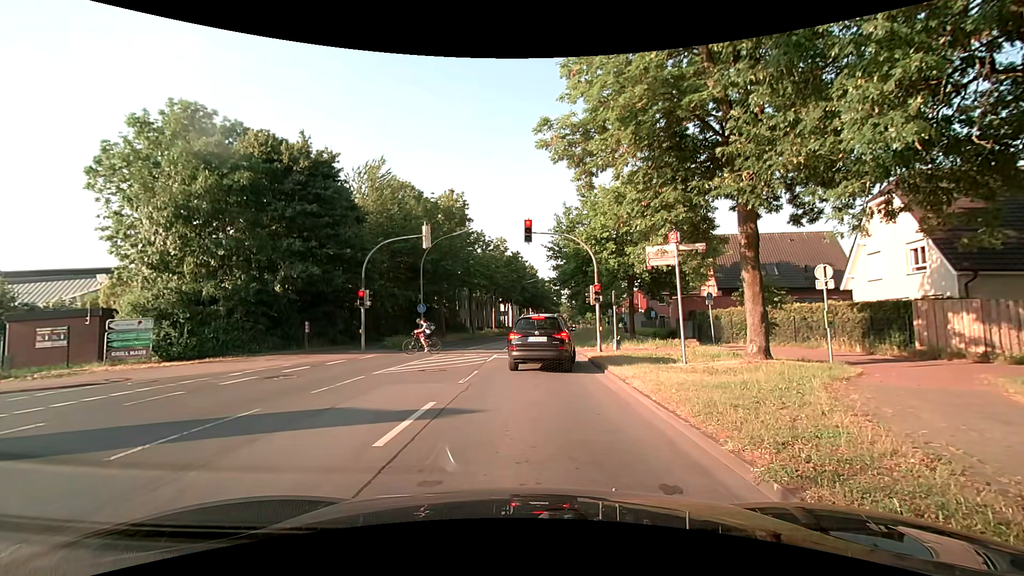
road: secondary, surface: asphalt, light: Day
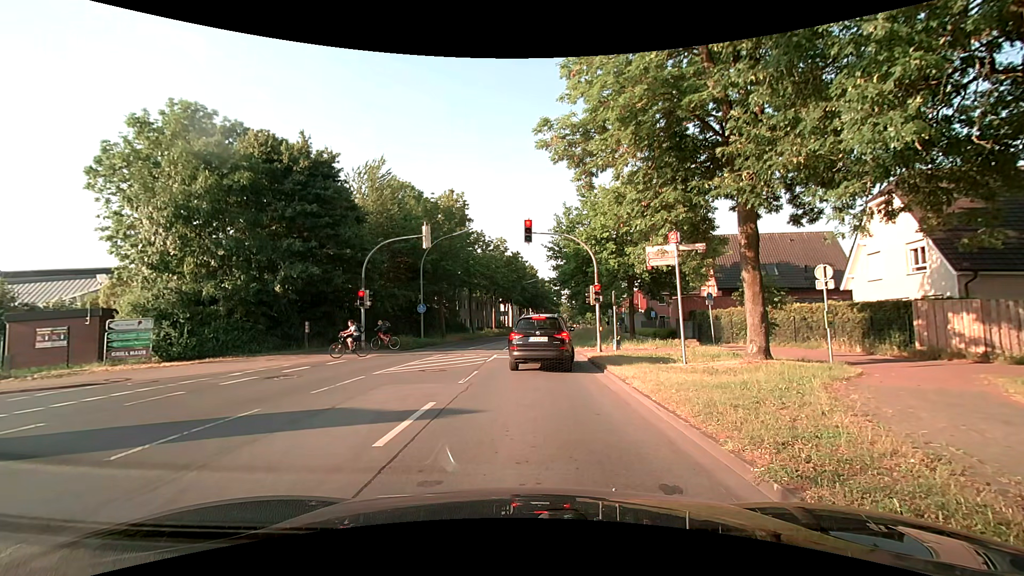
(0.0, 0.0) m; 0°
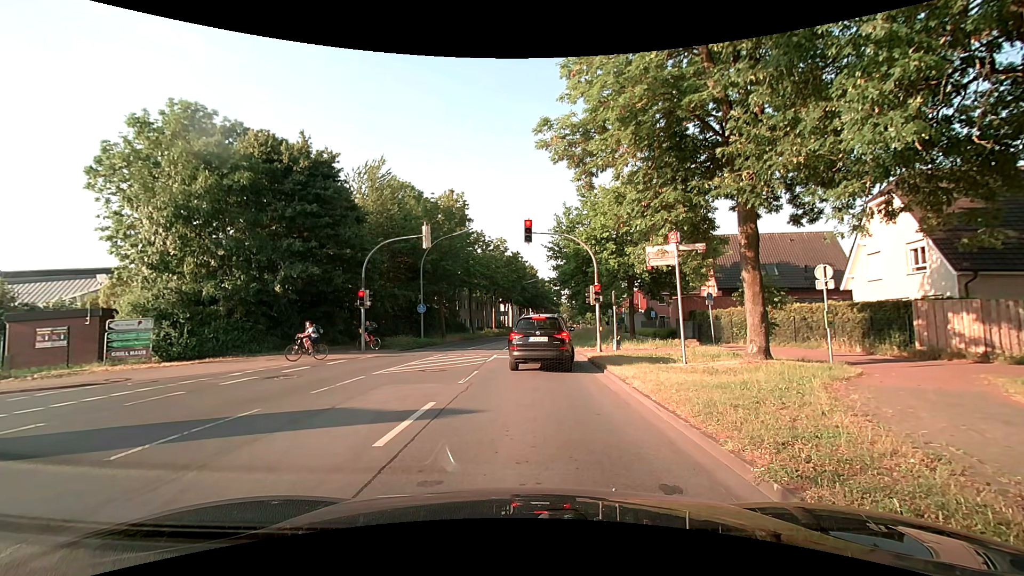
(0.0, 0.0) m; 0°
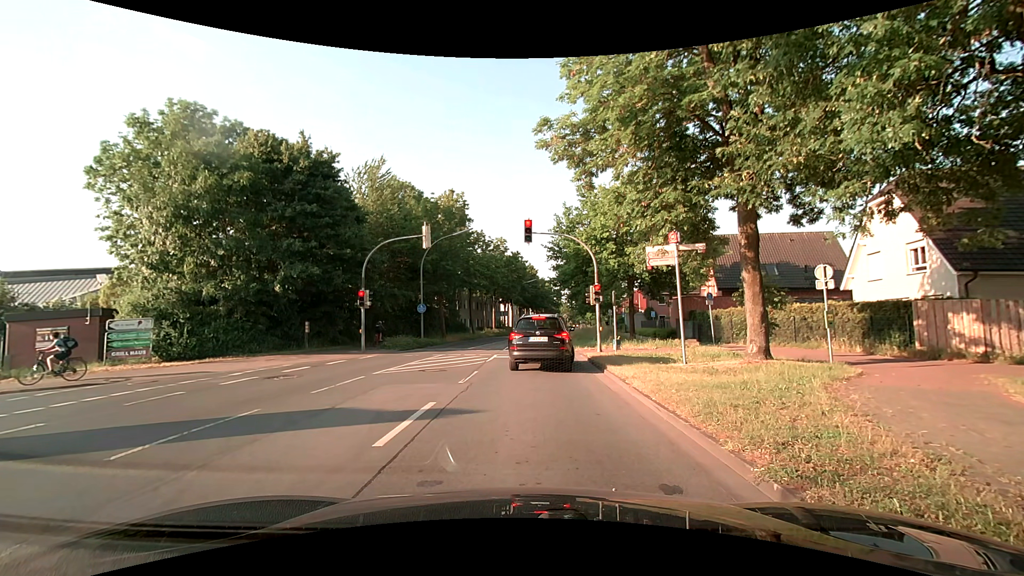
(0.0, 0.0) m; 0°
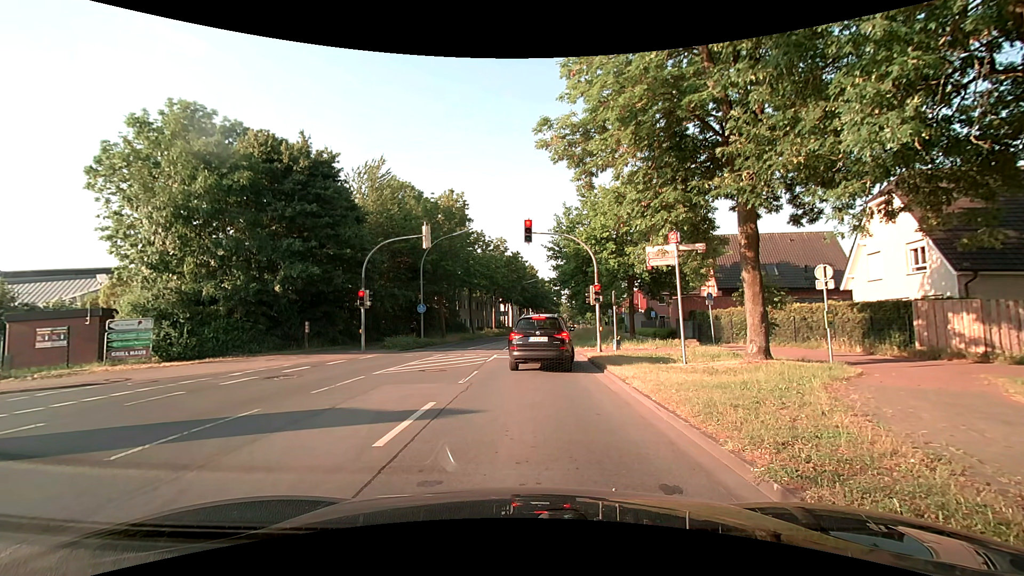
(0.0, 0.0) m; 0°
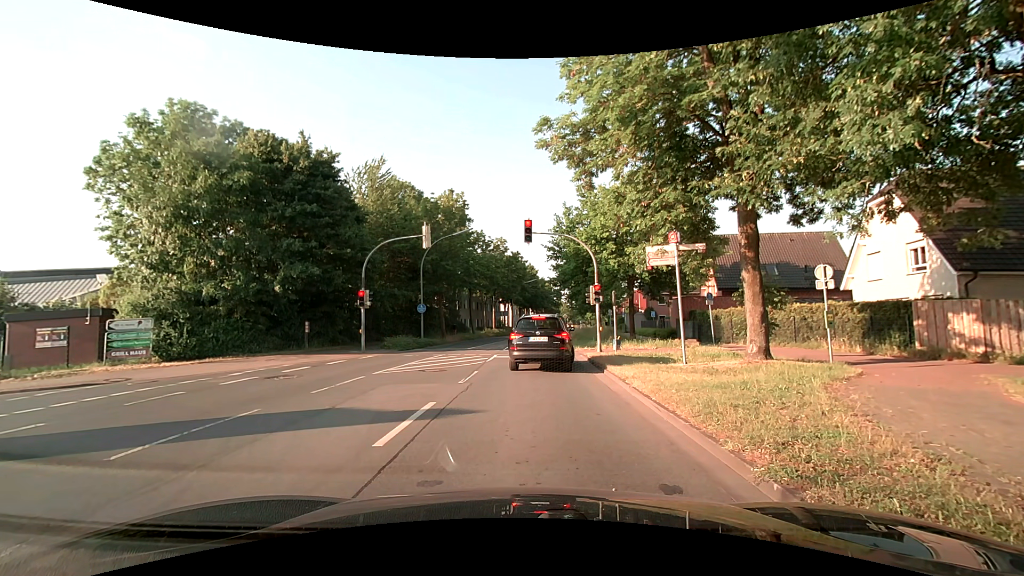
(0.0, 0.0) m; 0°
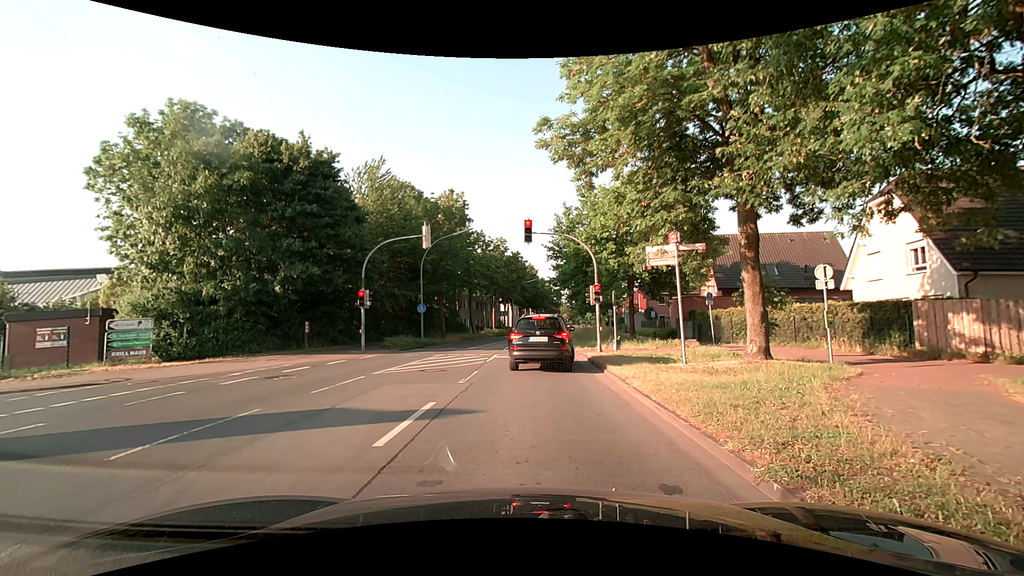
(0.0, 0.0) m; 0°
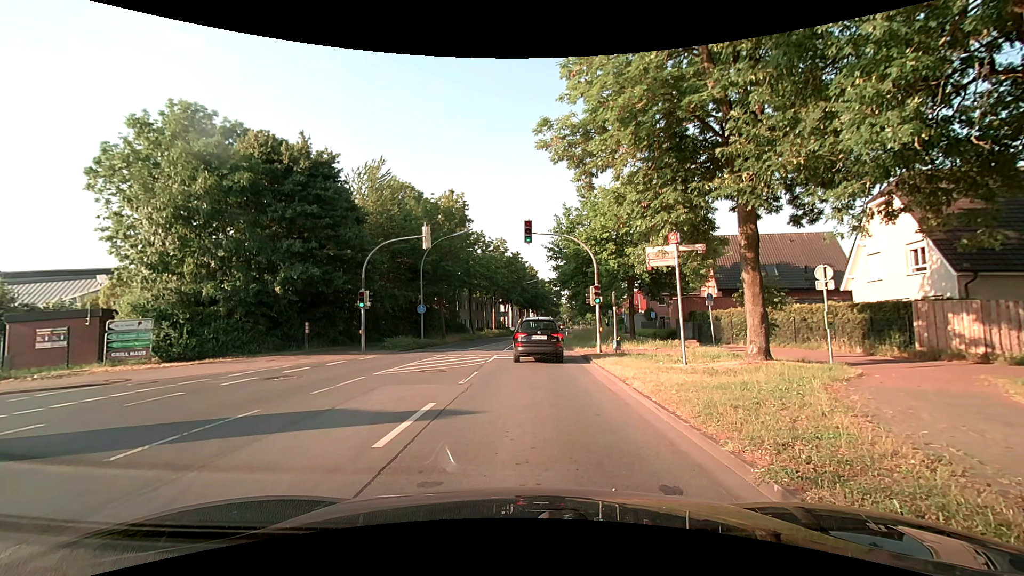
(0.0, 0.0) m; 0°
